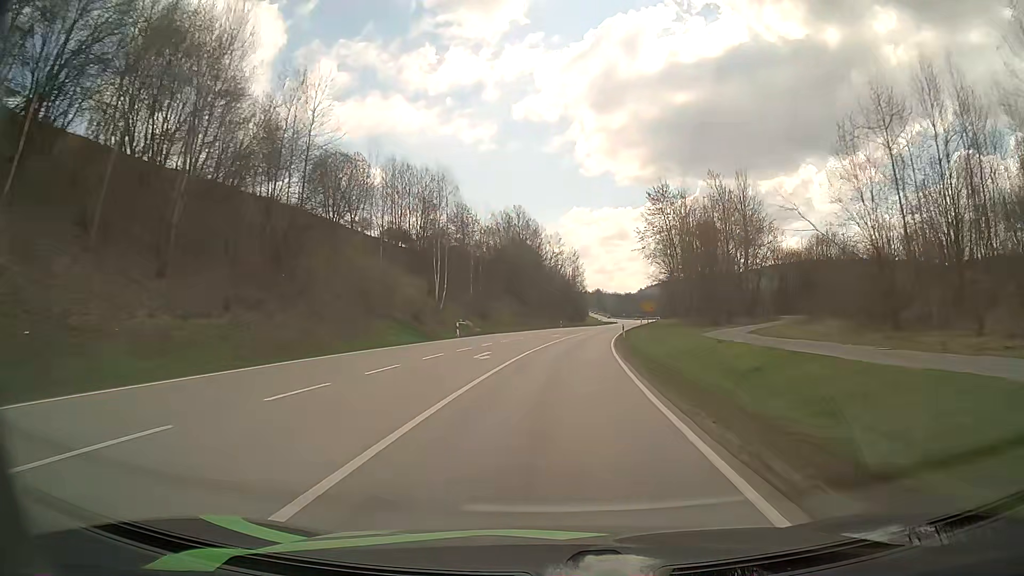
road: secondary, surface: asphalt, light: Day
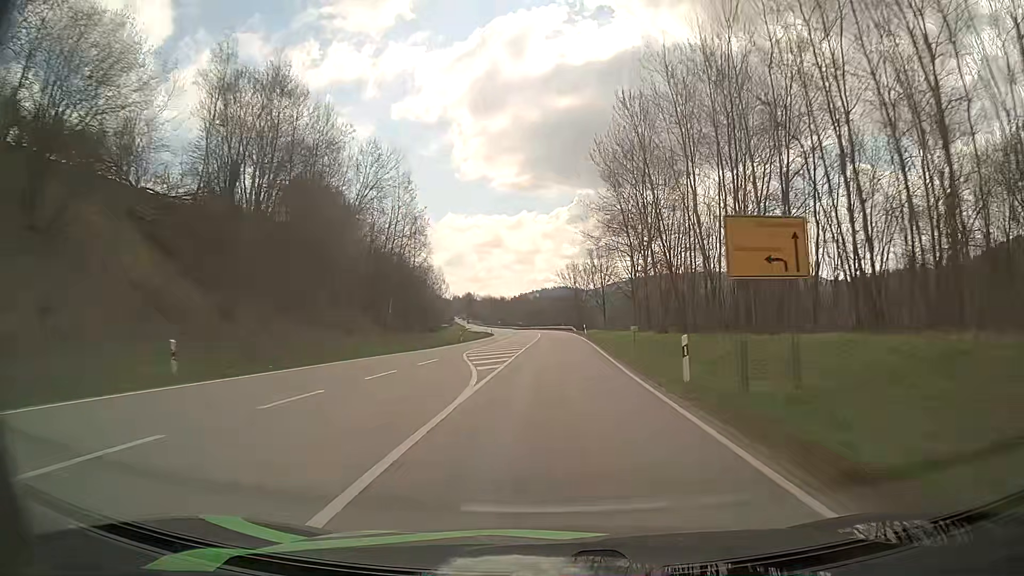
(+7.8, +82.8) m; +11°
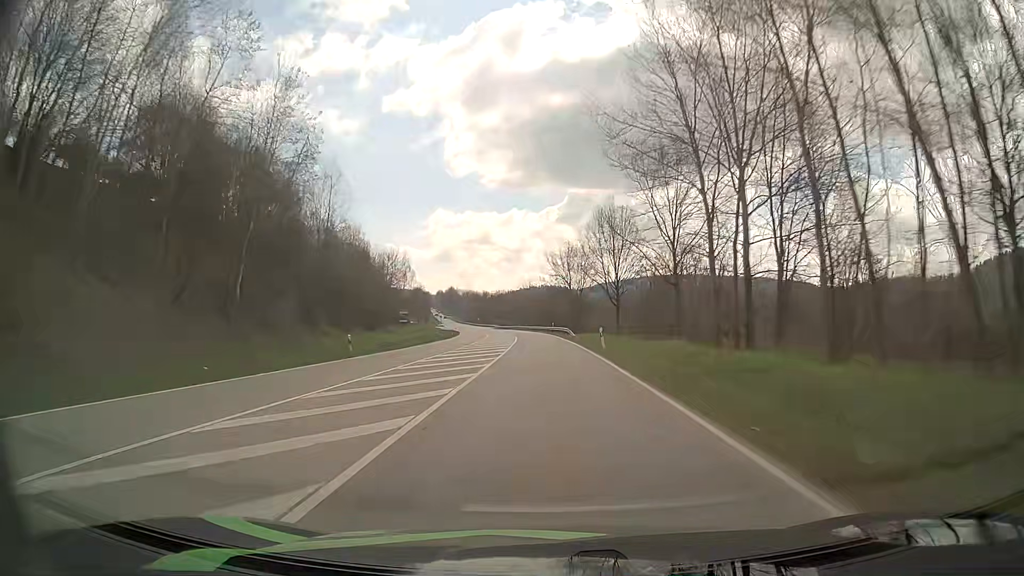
(+0.5, +32.8) m; +1°
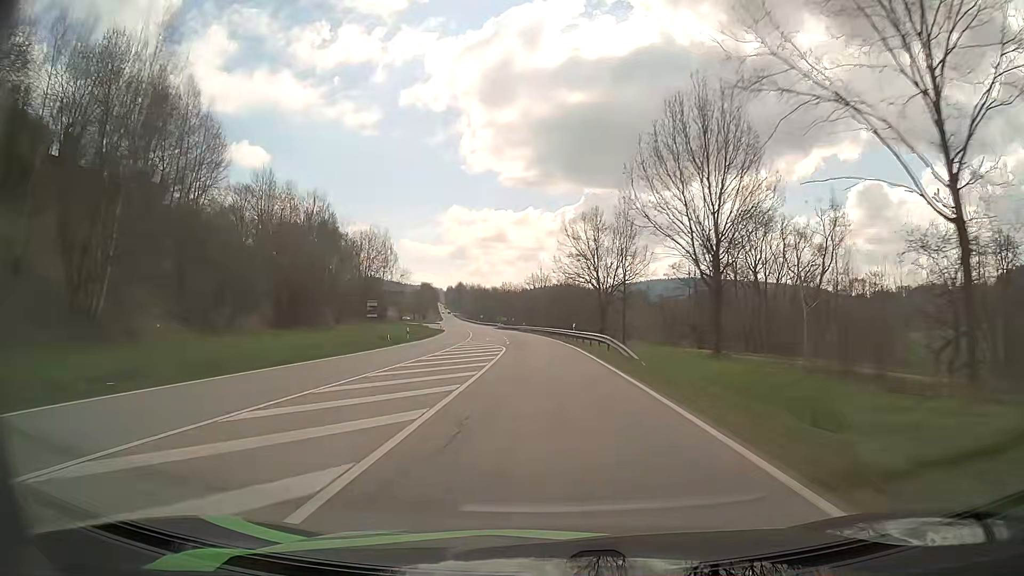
(-0.2, +32.6) m; -1°
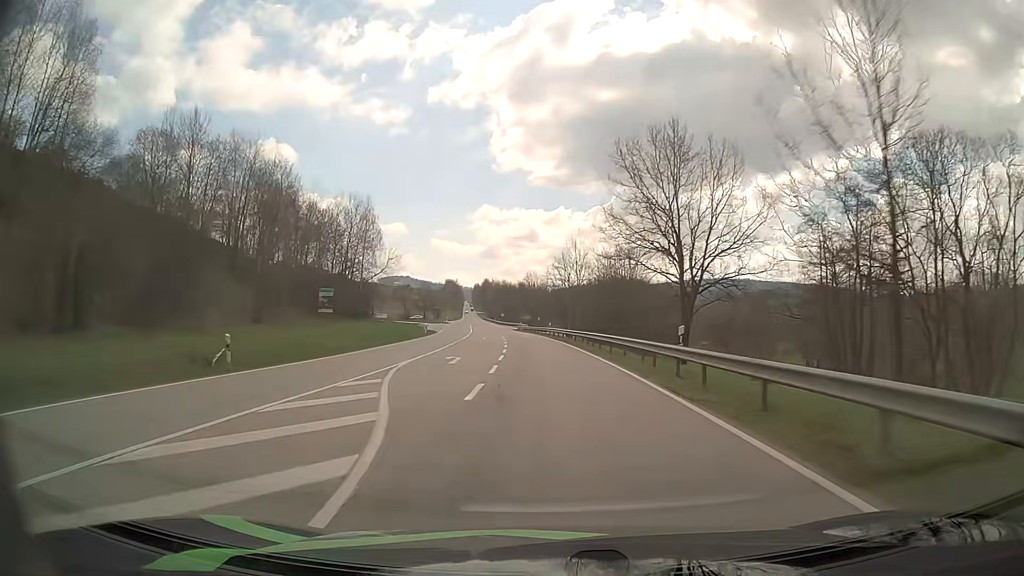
(-0.6, +32.6) m; -2°
